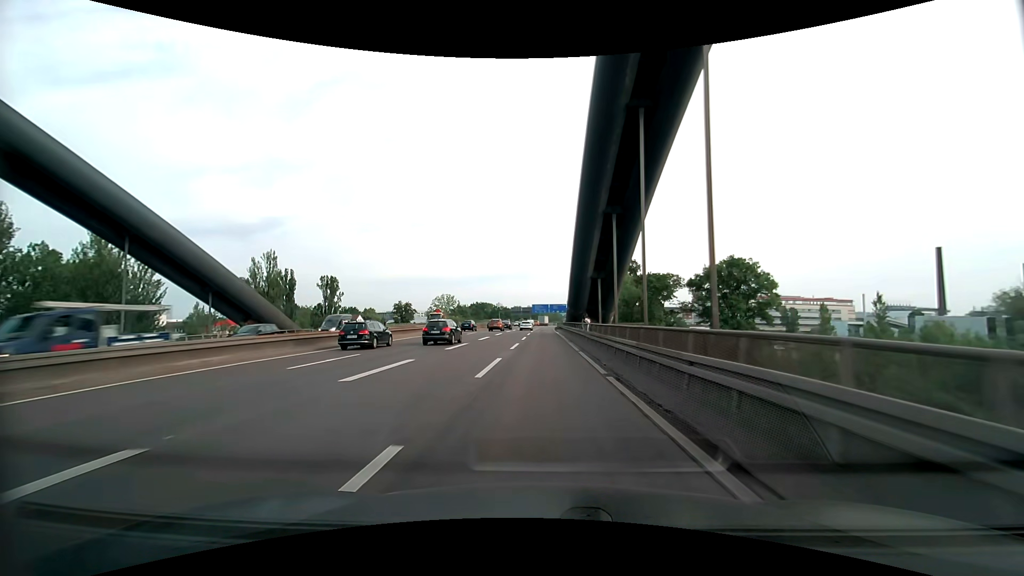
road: motorway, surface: asphalt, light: Day
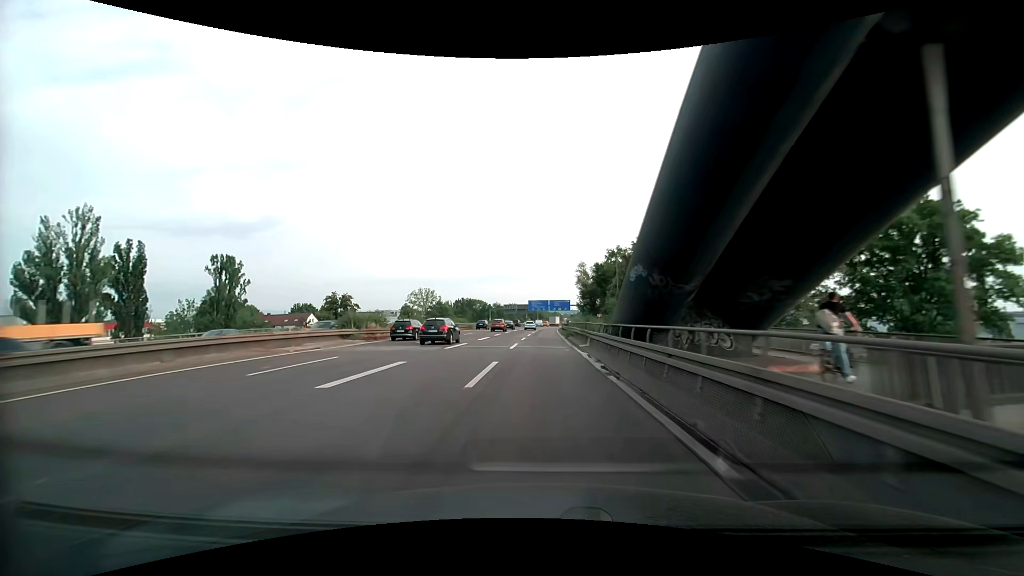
(0.0, +38.6) m; 0°
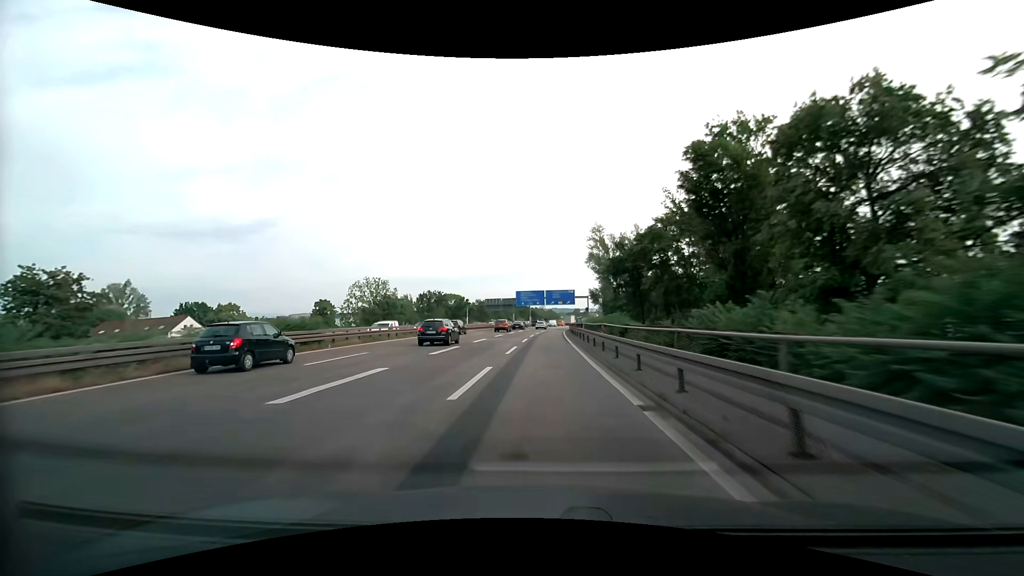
(+0.1, +50.4) m; +1°
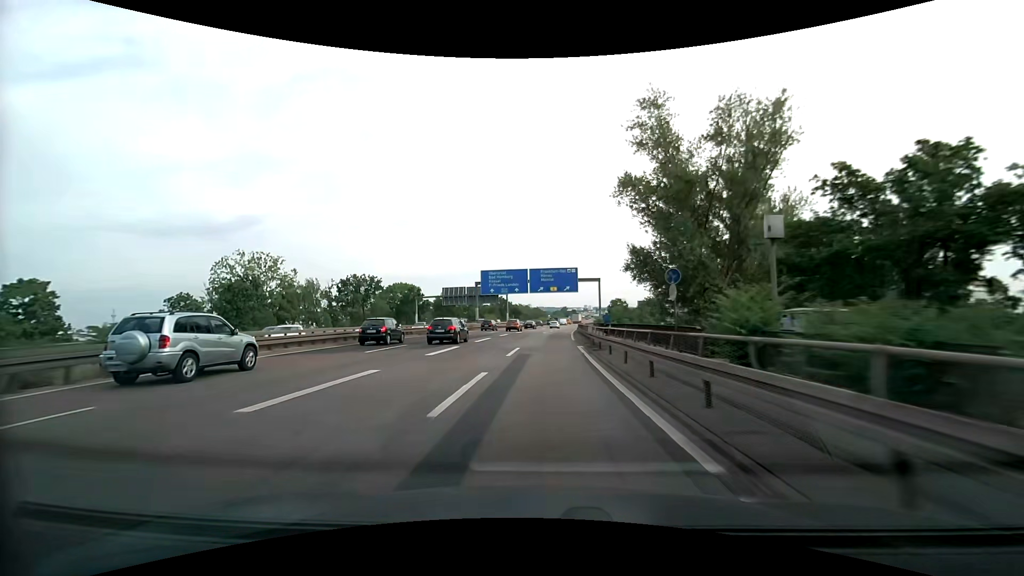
(+0.3, +49.5) m; +1°
(0, +10) (0, +20) (+1, +30) (+1, +40) (+1, +50) (+2, +60) (+3, +70) (+4, +80) (+5, +90) (+6, +100) m
